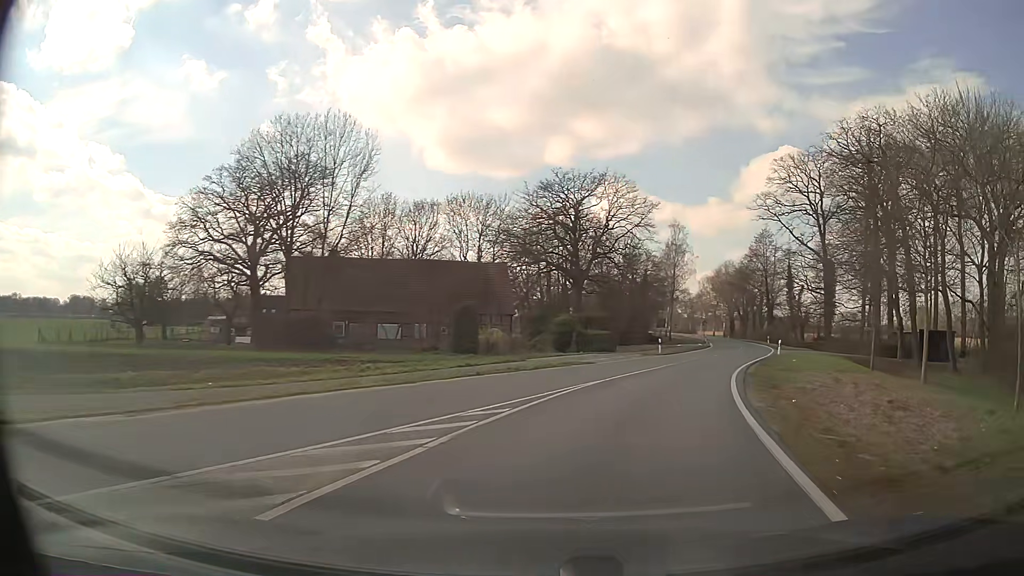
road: secondary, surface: asphalt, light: Day
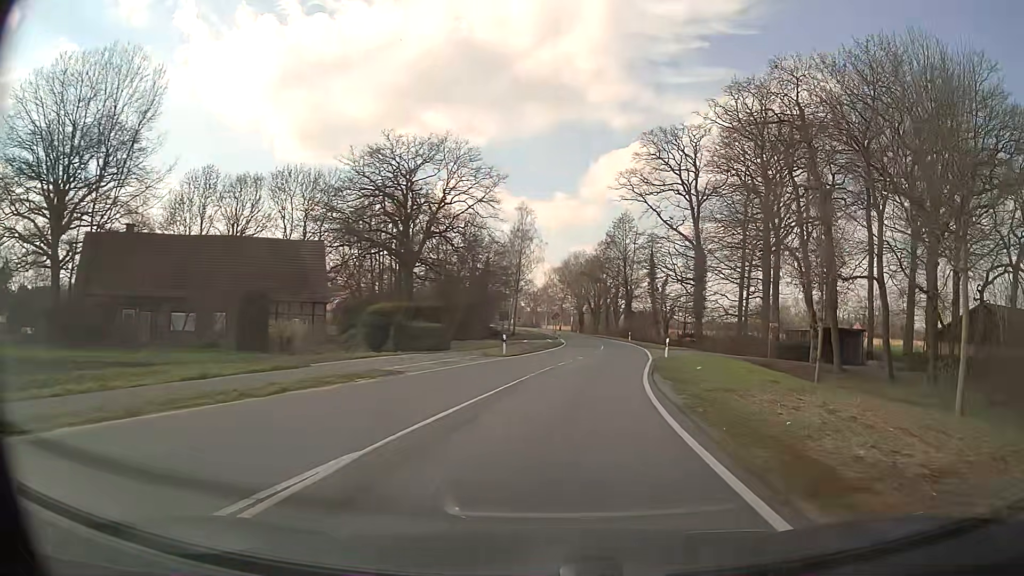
(+1.5, +11.7) m; +14°
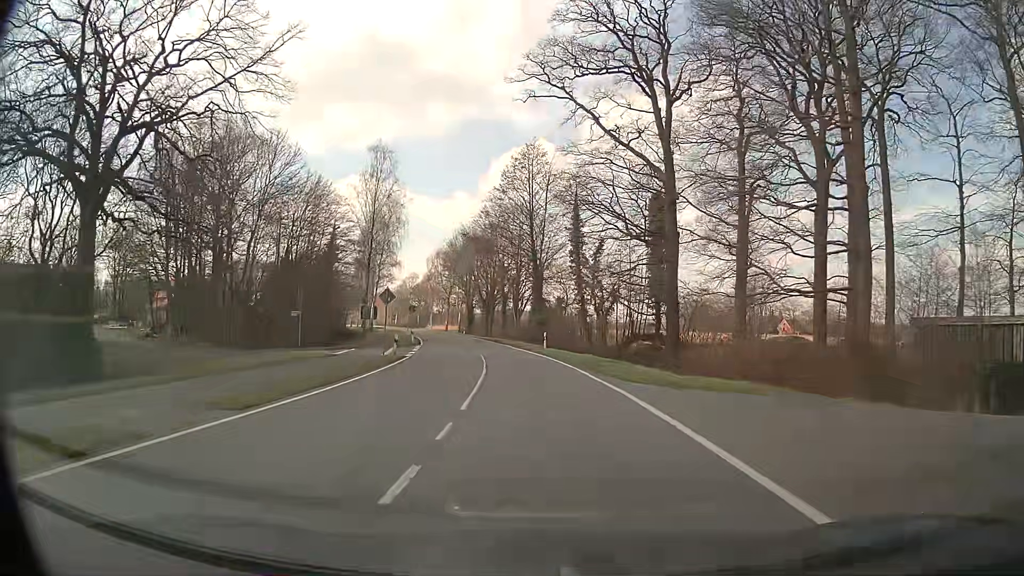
(+3.3, +36.6) m; +8°
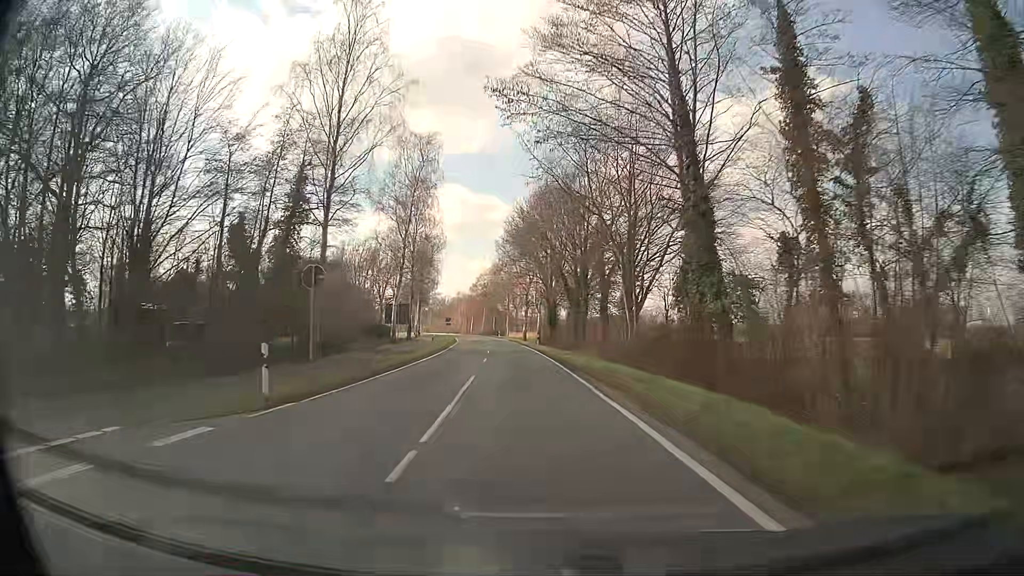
(-2.0, +37.2) m; -8°
(0, +10) (-1, +20) (-1, +30) (-2, +40) (-2, +50) (-3, +60) (-4, +70) (-5, +80) (-7, +90) (-8, +100) m
